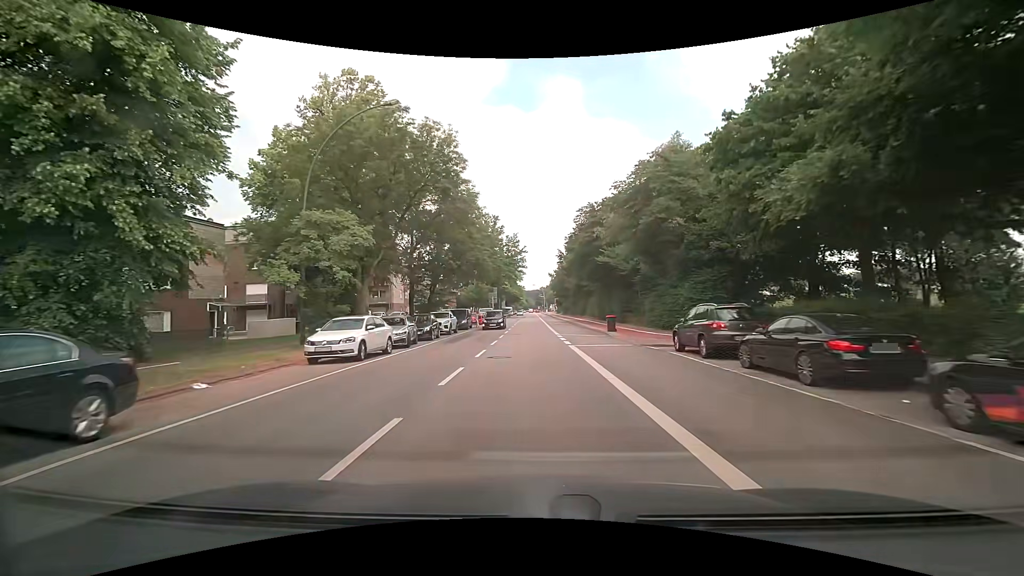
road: secondary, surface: asphalt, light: Day
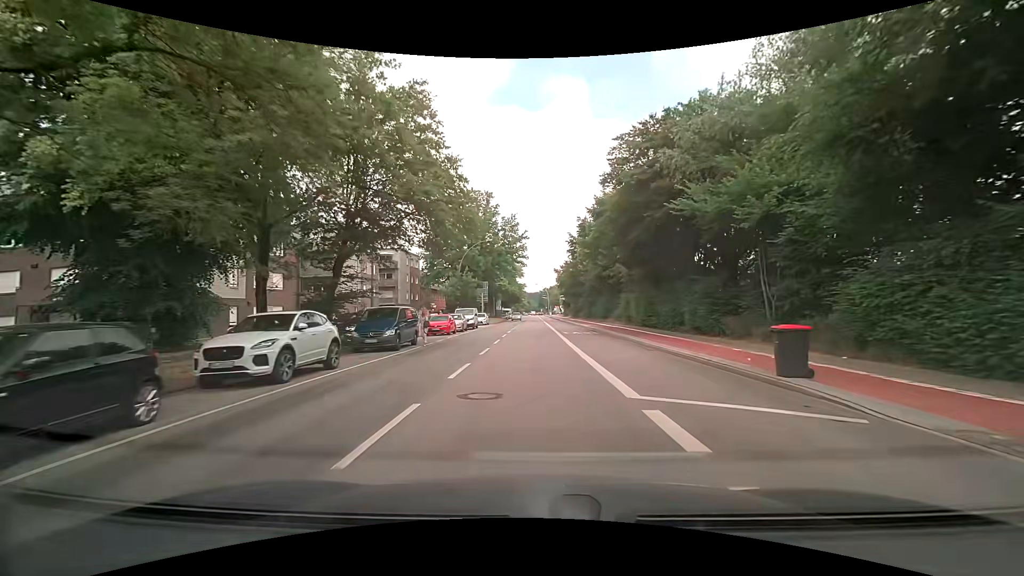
(-0.2, +23.1) m; -1°
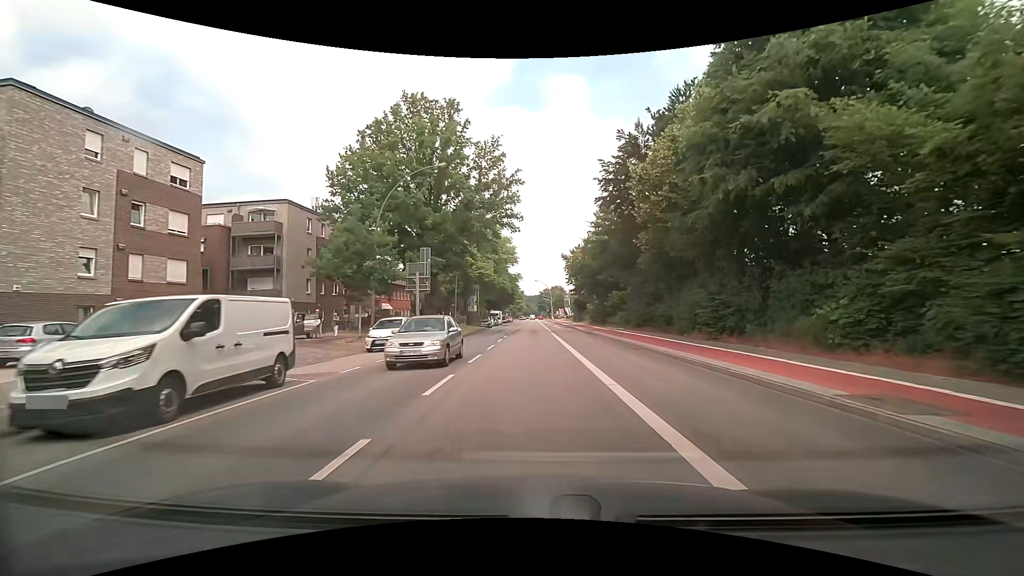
(+0.2, +38.0) m; 0°
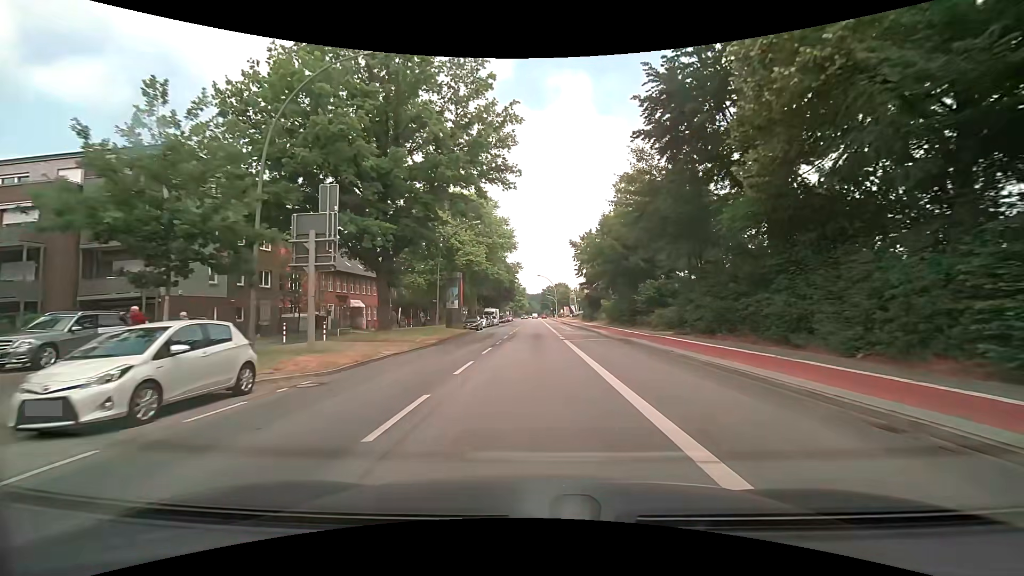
(0.0, +15.1) m; 0°
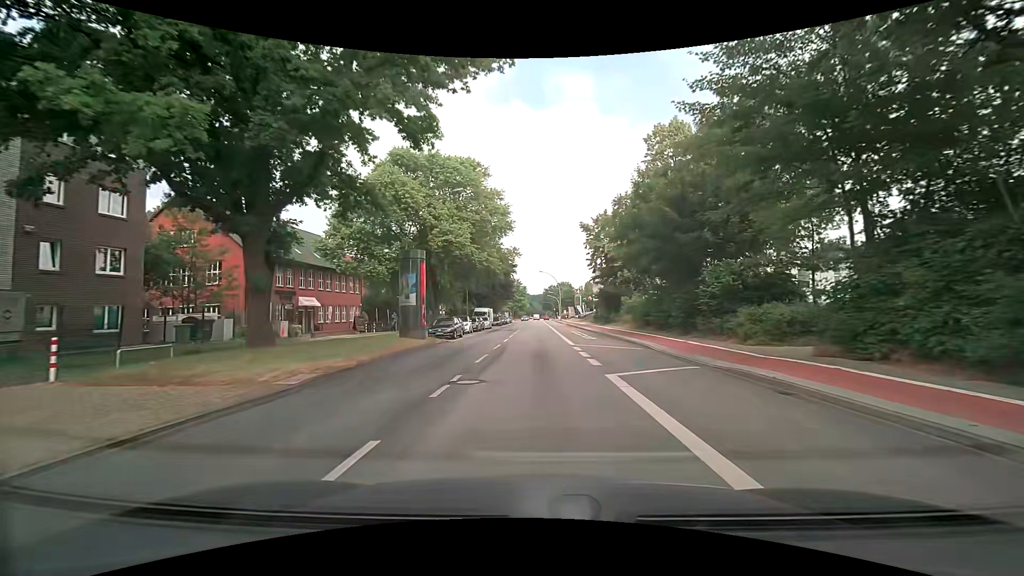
(-0.1, +15.1) m; -1°
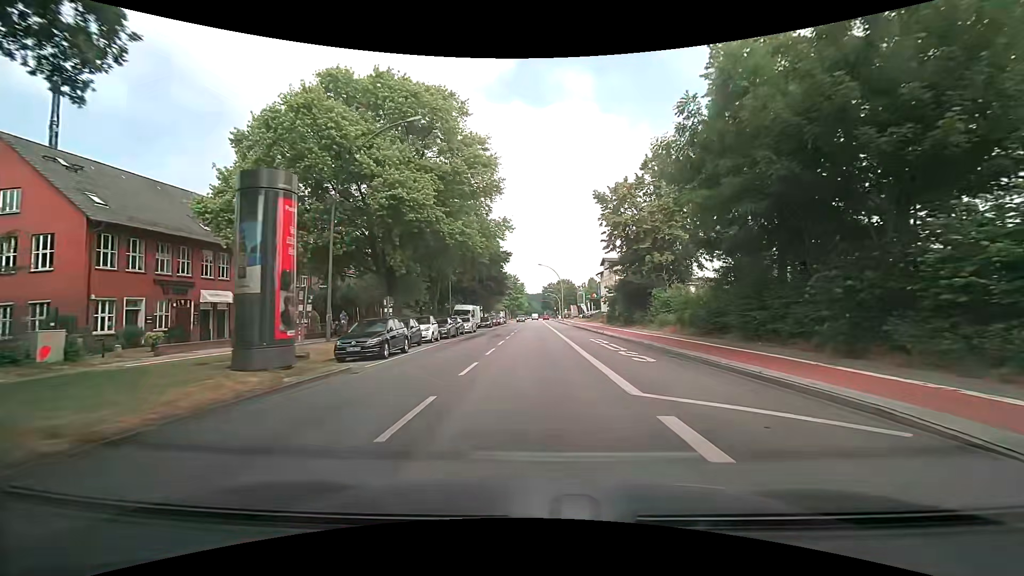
(+0.1, +15.0) m; +1°
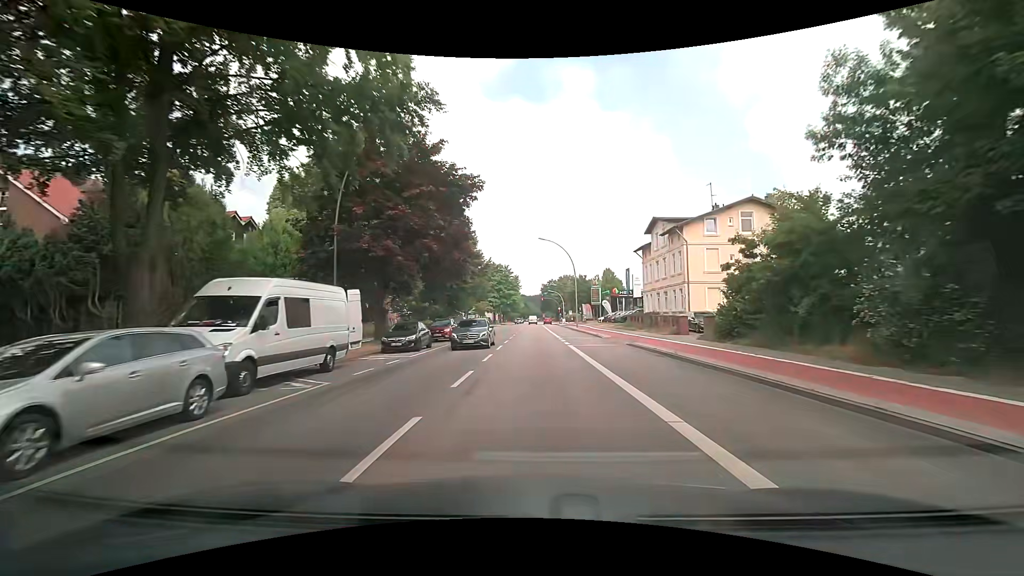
(-0.5, +37.6) m; -1°
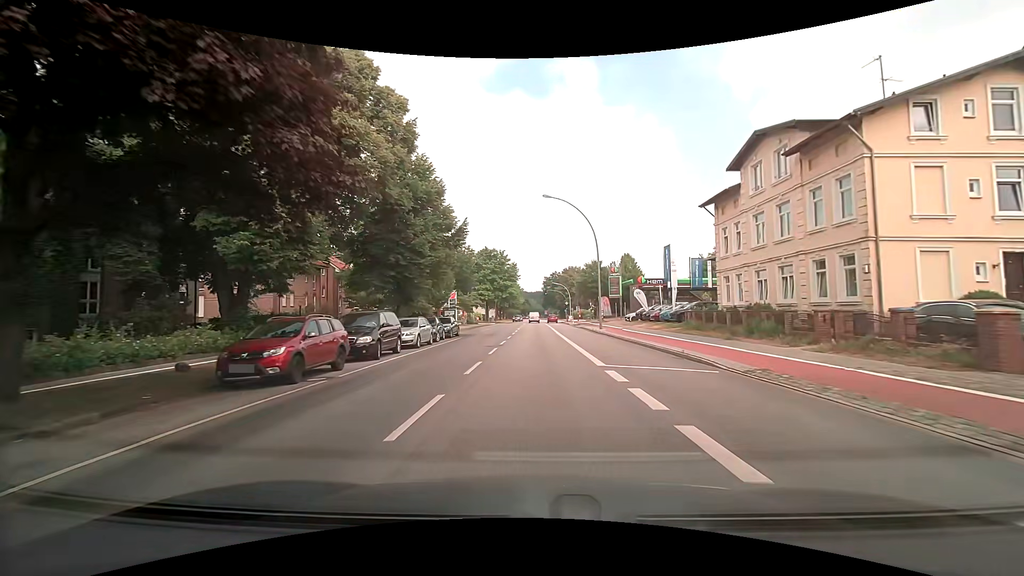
(+0.1, +22.3) m; 0°
(0, +10) (0, +20) (0, +30) (0, +40) (0, +50) (0, +60) (0, +70) (0, +80) (0, +90) (+1, +100) m
